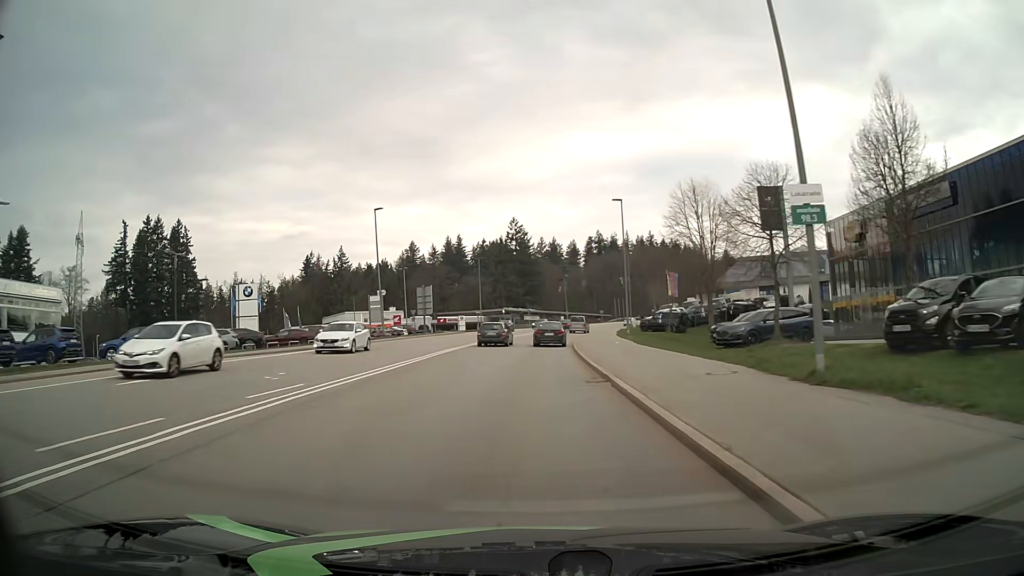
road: secondary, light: Day
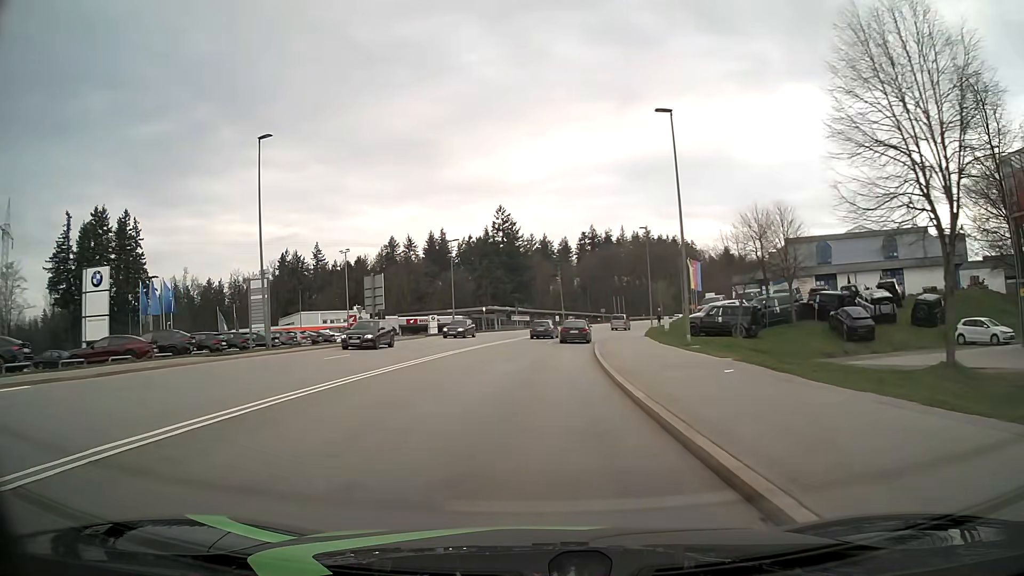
(+0.1, +22.4) m; +1°
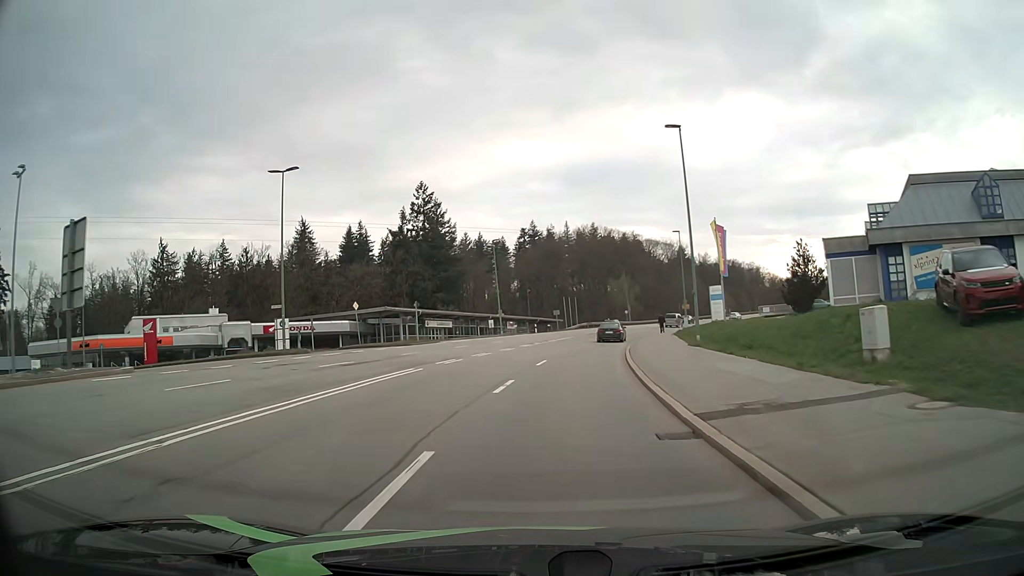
(+1.5, +37.7) m; +5°
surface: asphalt
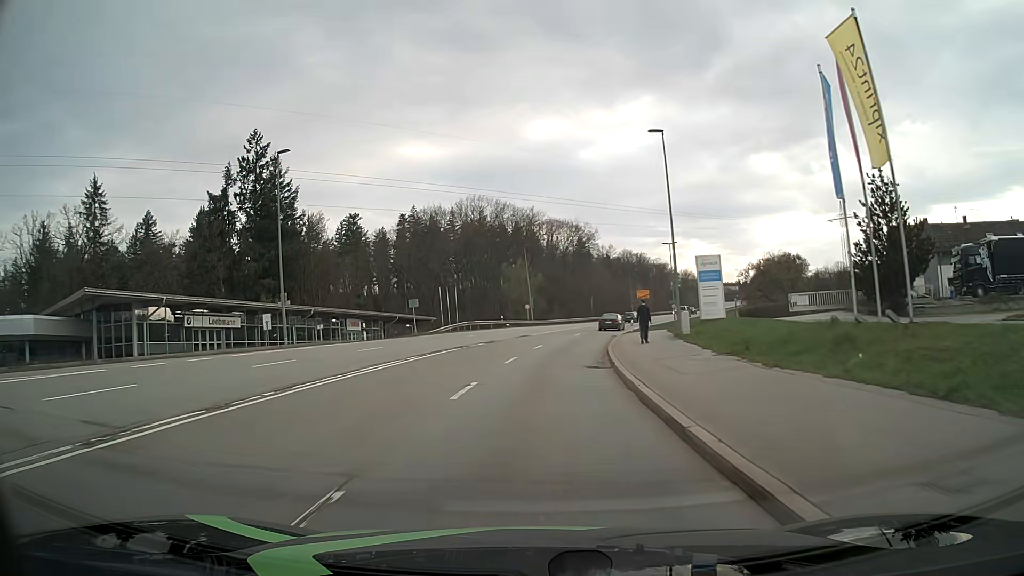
(+3.3, +37.8) m; +10°
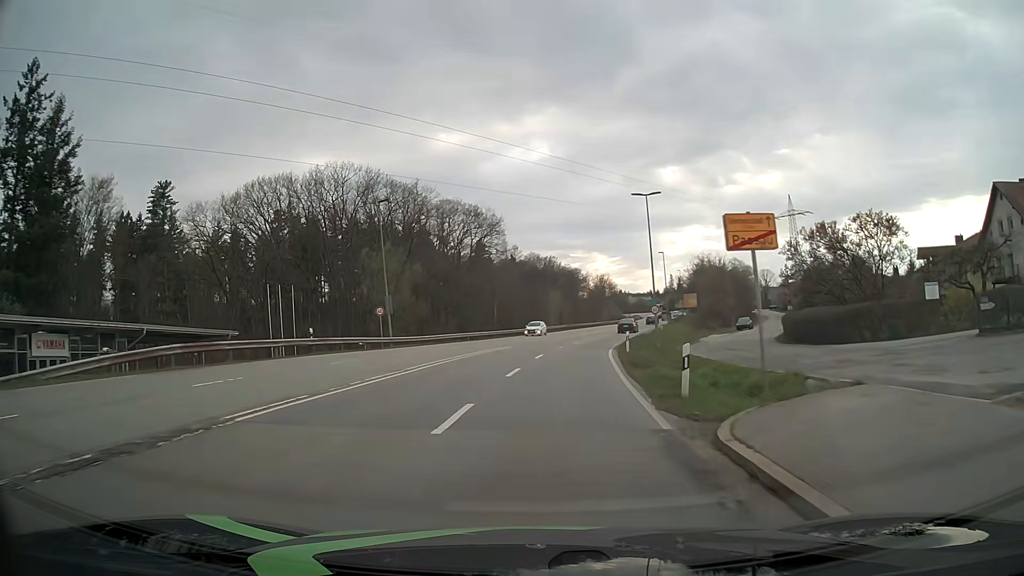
(+2.4, +38.0) m; +8°
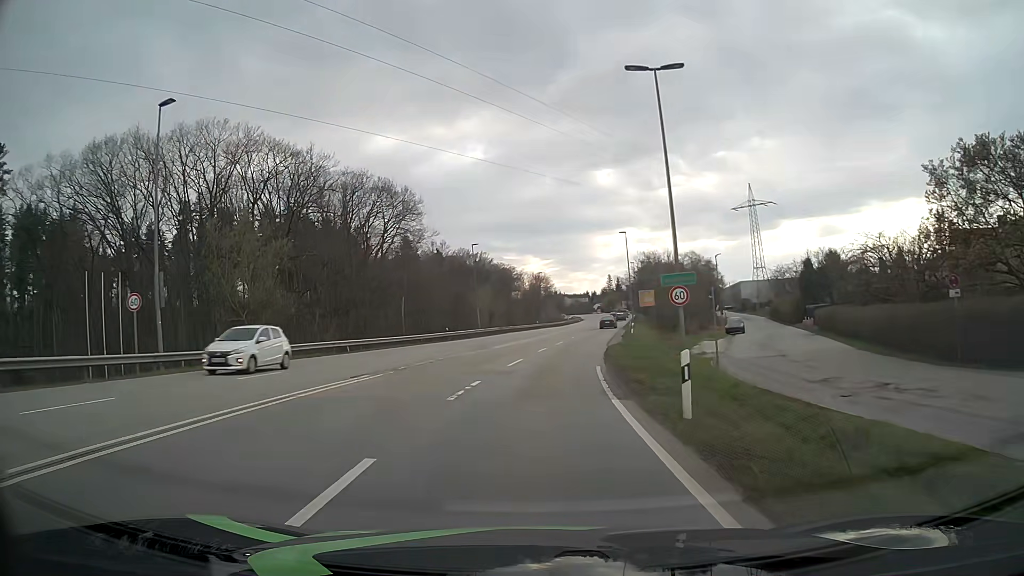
(+1.2, +22.8) m; +6°
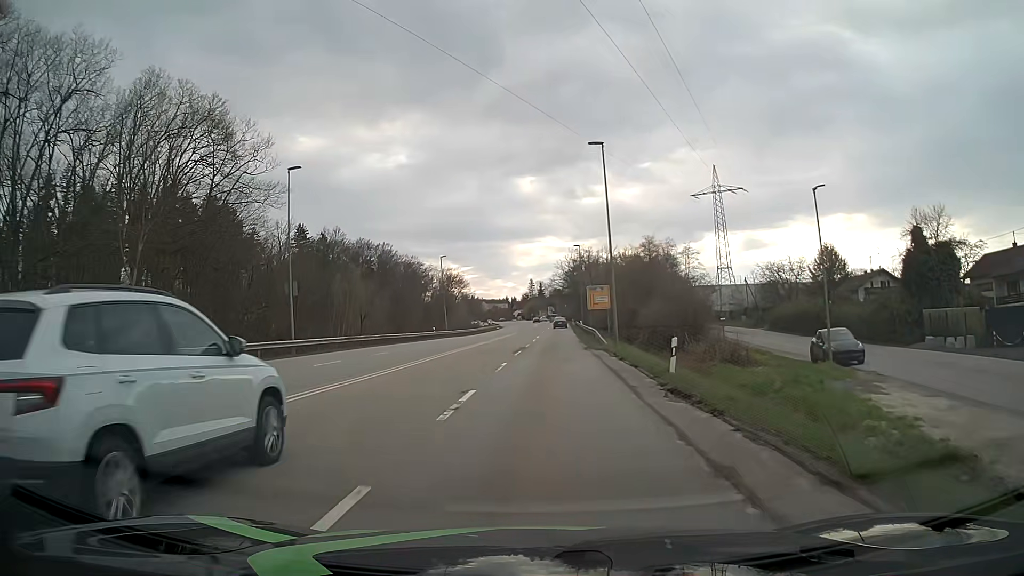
(+2.3, +38.1) m; +7°
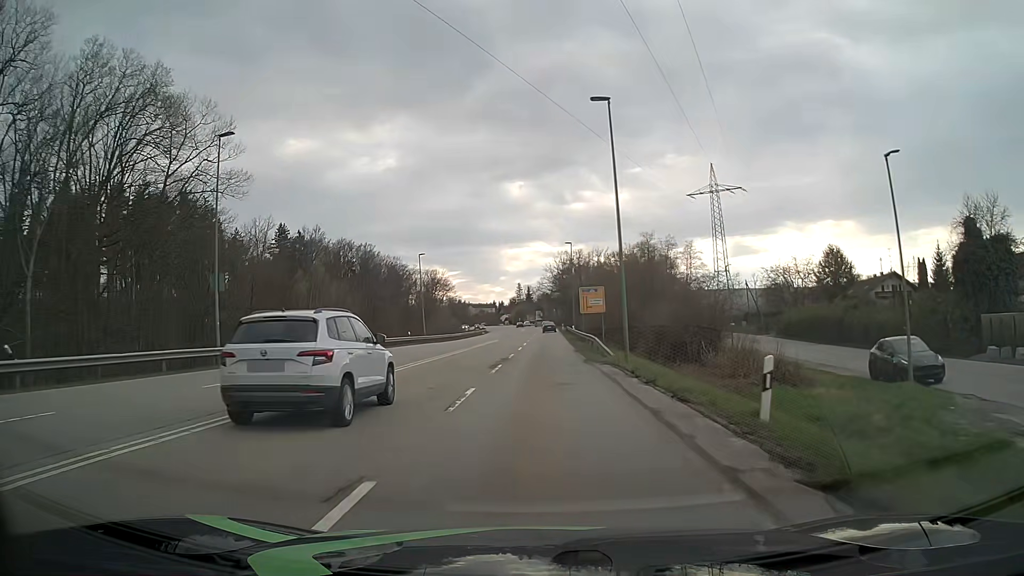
(+0.1, +7.6) m; +1°
(0, +10) (0, +20) (+1, +30) (+1, +40) (+1, +50) (+1, +60) (+1, +70) (+1, +80) (+2, +90) (+2, +100) m
